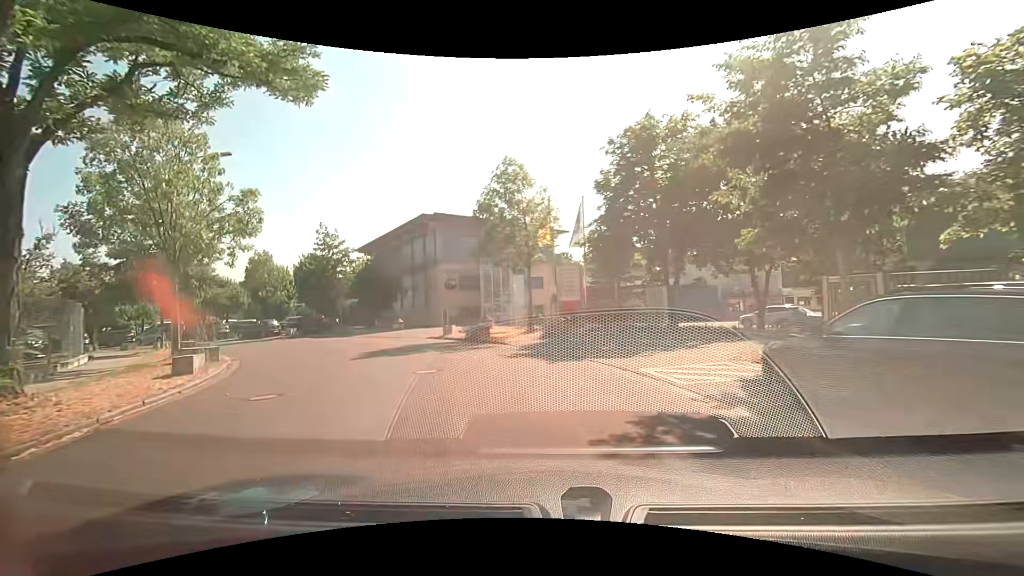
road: residential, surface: asphalt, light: Day
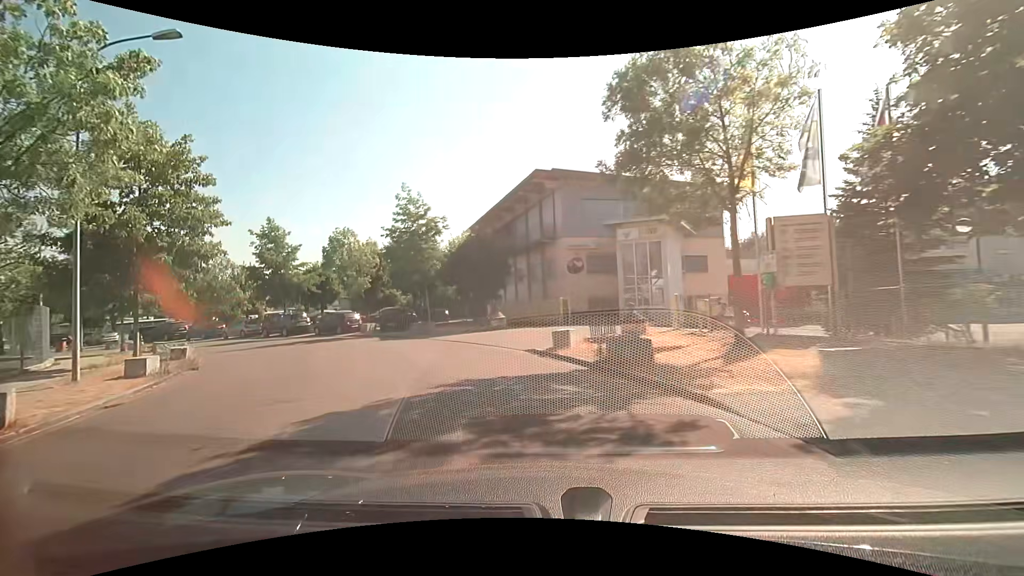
(-1.5, +12.4) m; -16°
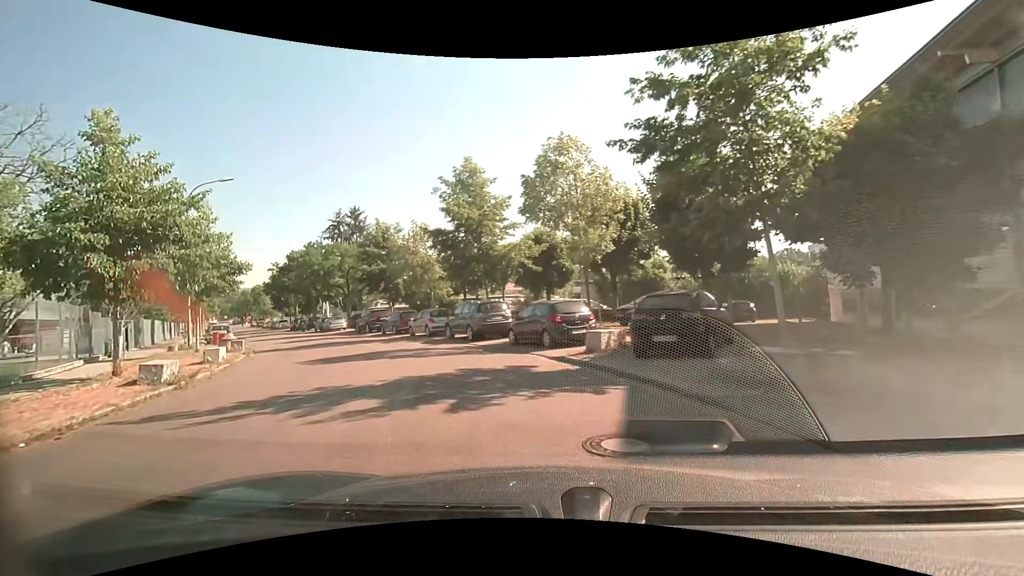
(-5.0, +19.0) m; -29°
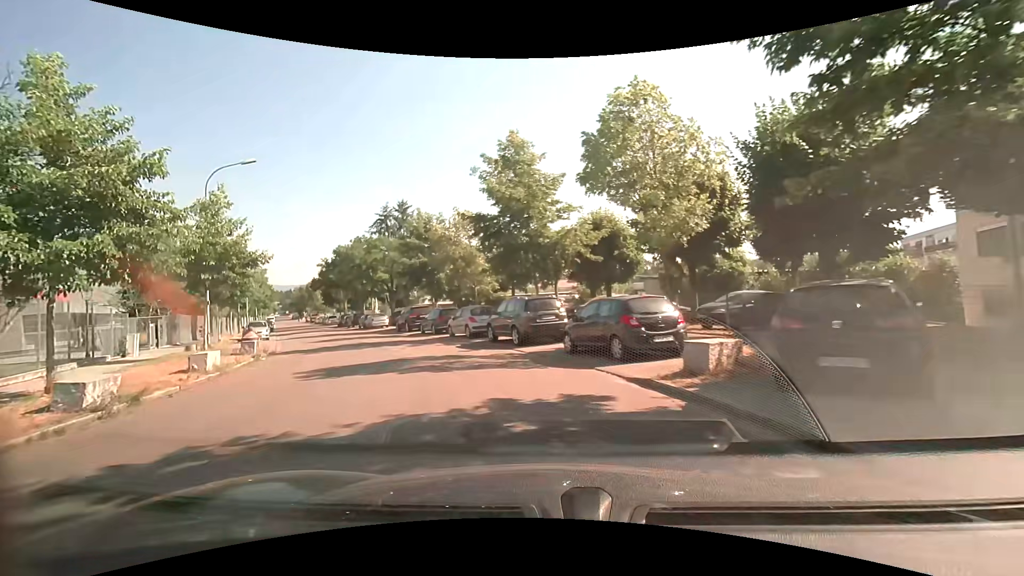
(-0.2, +4.0) m; -6°
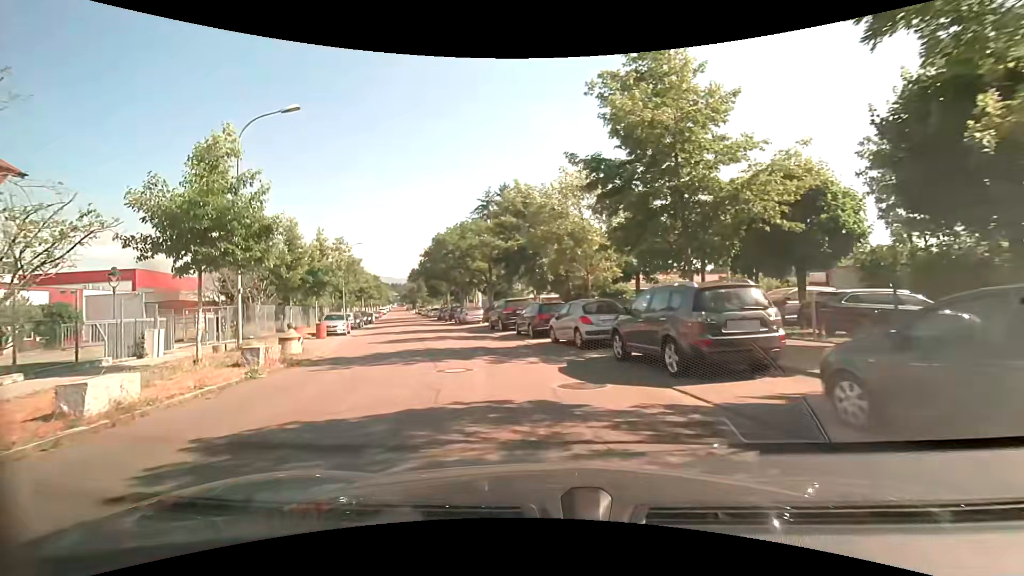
(-0.8, +7.9) m; -12°
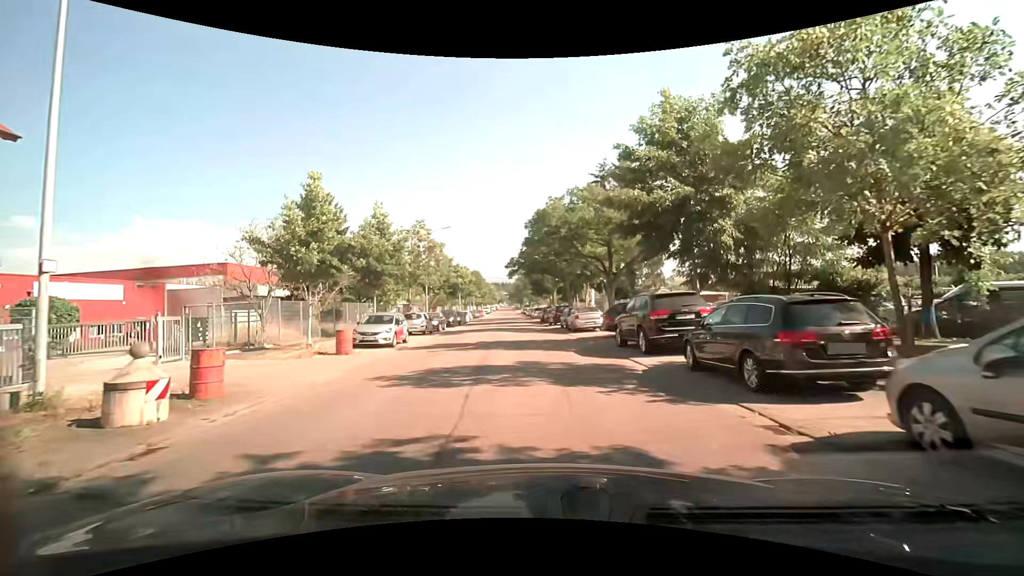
(-1.5, +12.3) m; -13°
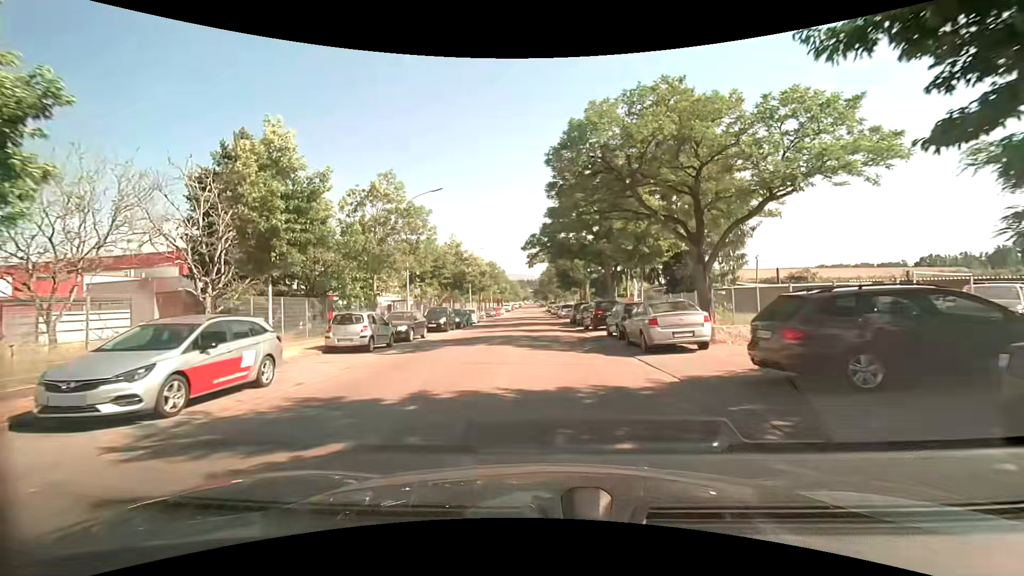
(-0.1, +14.2) m; -2°
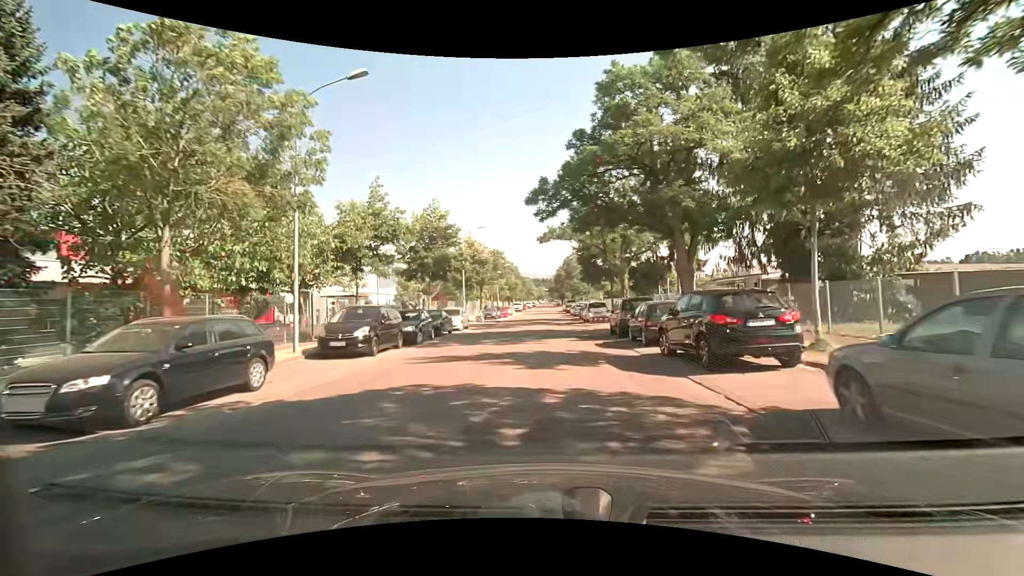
(-0.3, +16.3) m; -2°
(0, +10) (0, +20) (0, +30) (0, +40) (+1, +50) (0, +60) (+1, +70) (+1, +80) (+1, +90) (+1, +100) m
